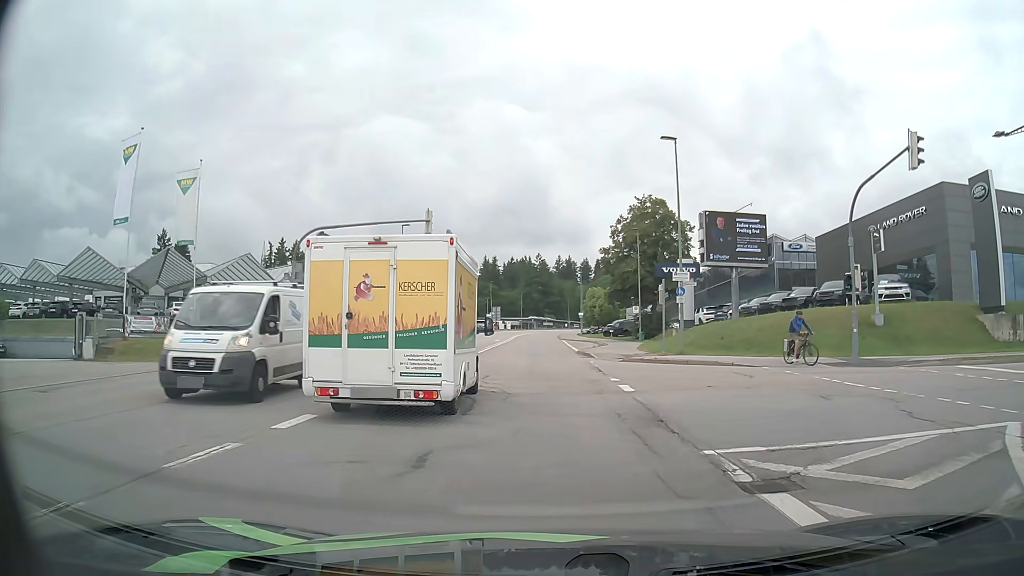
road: tertiary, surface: asphalt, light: Day
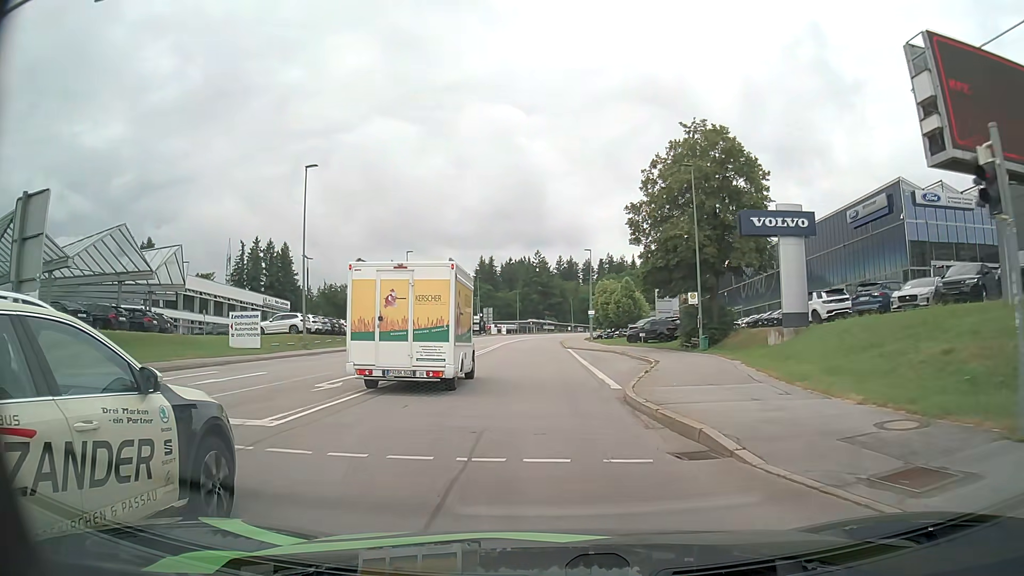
(+0.3, +25.6) m; 0°
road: secondary
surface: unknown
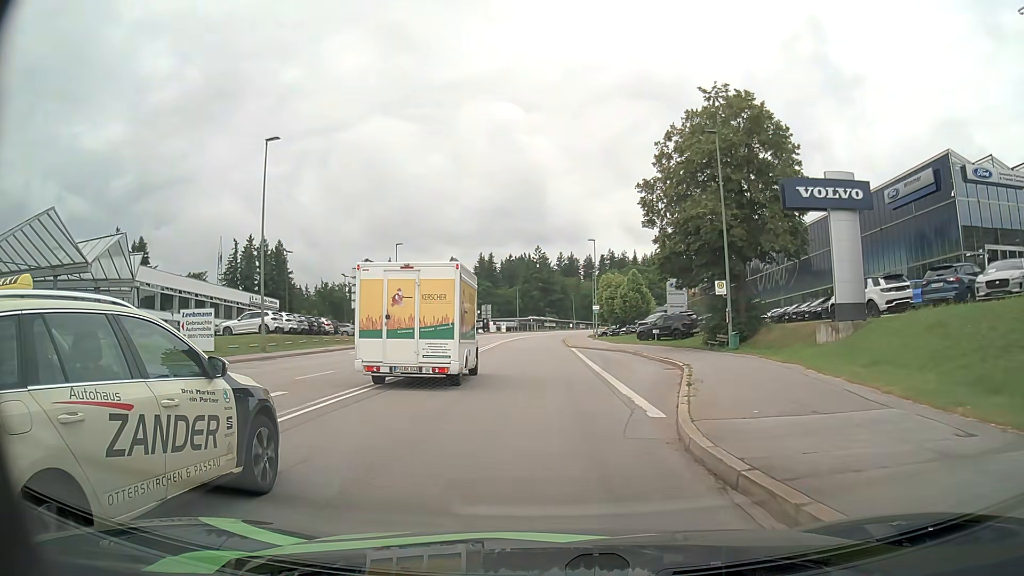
(0.0, +5.9) m; 0°
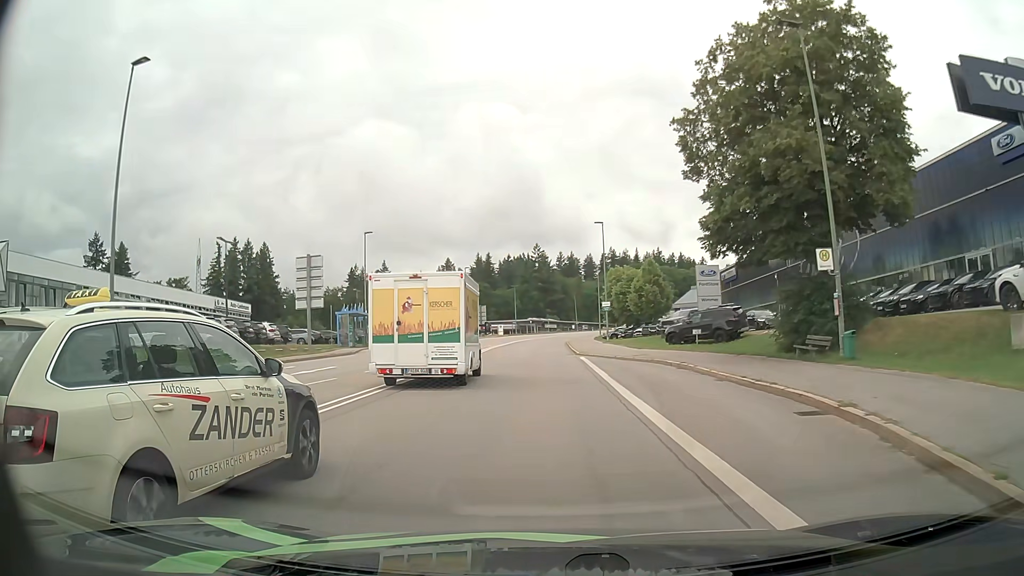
(0.0, +12.4) m; 0°
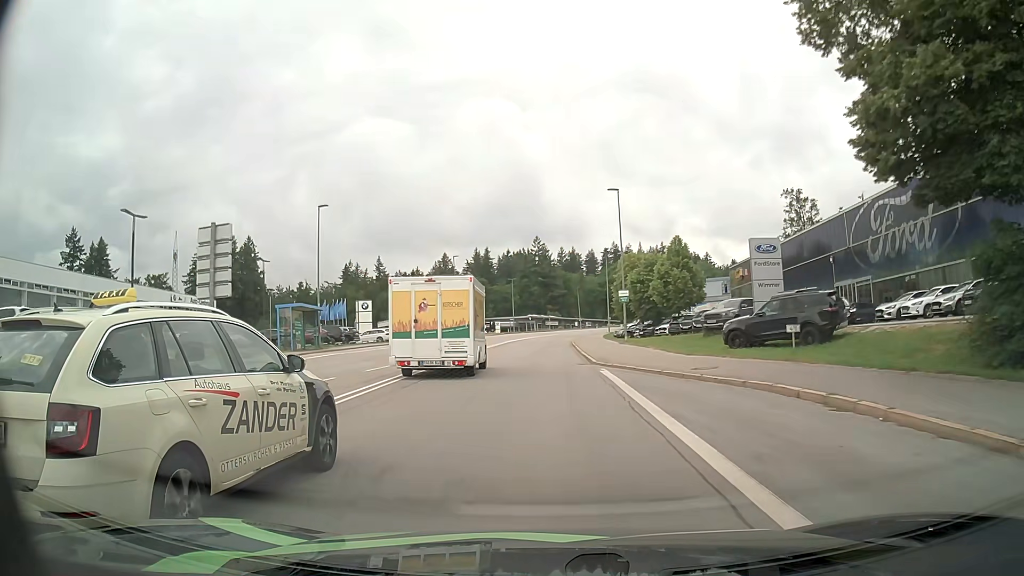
(+0.1, +12.9) m; 0°
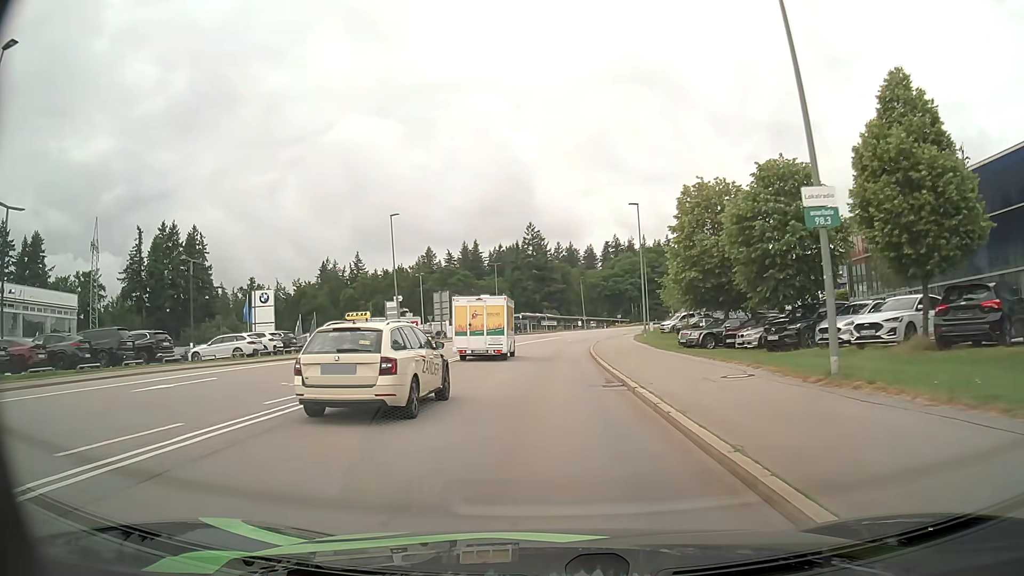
(0.0, +33.4) m; 0°
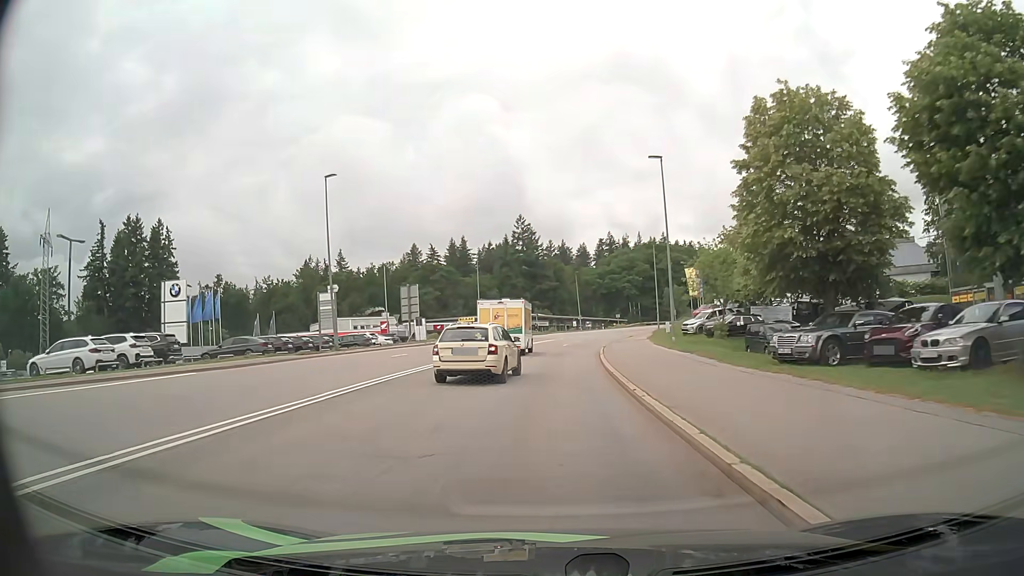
(+0.1, +14.7) m; +1°
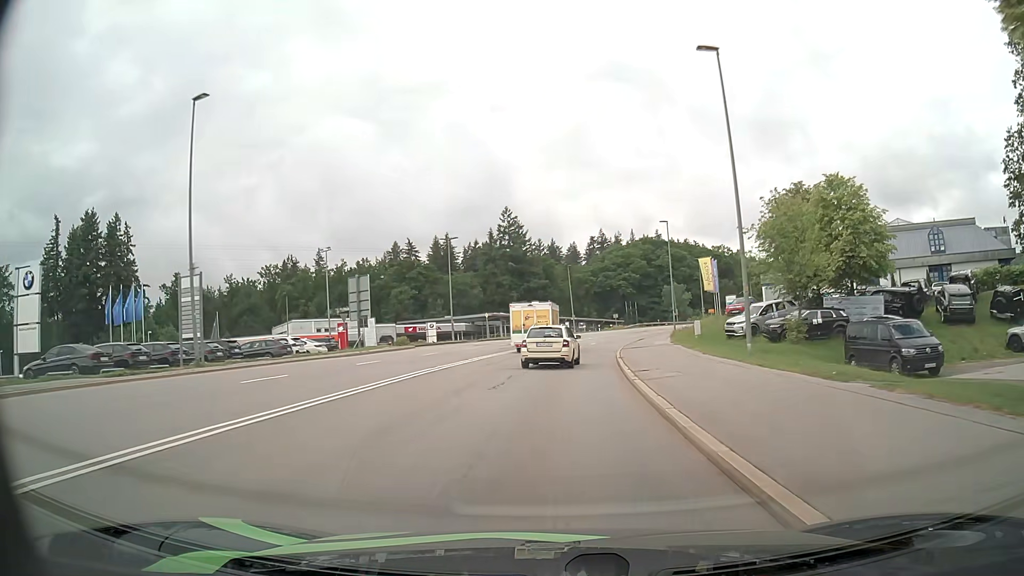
(+0.1, +15.5) m; +1°
(0, +10) (0, +20) (+1, +30) (+2, +40) (+4, +50) (+6, +60) (+8, +69) (+10, +79) (+13, +89) (+17, +98) m
